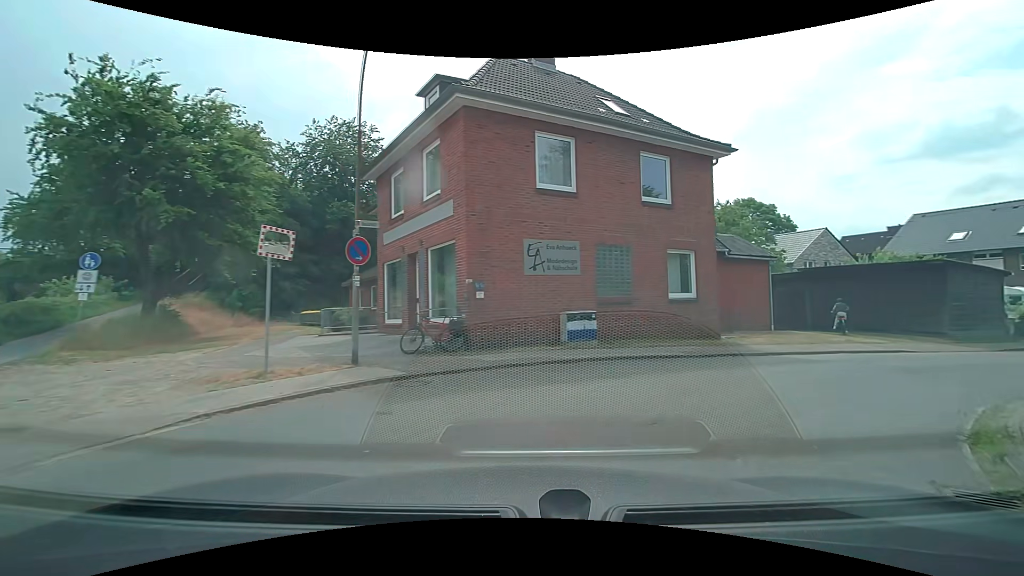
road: residential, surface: asphalt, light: Day
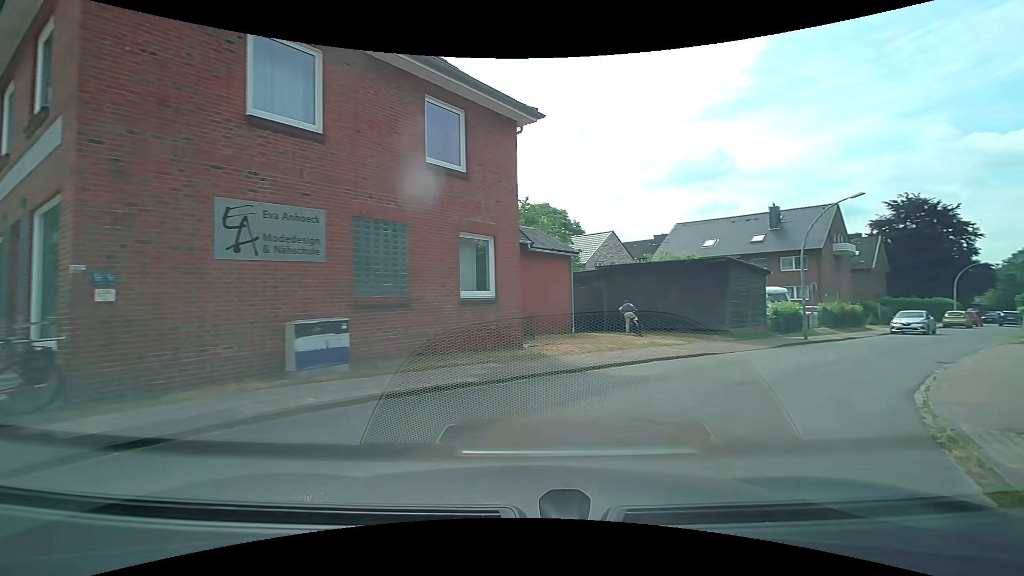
(+1.0, +5.0) m; +22°
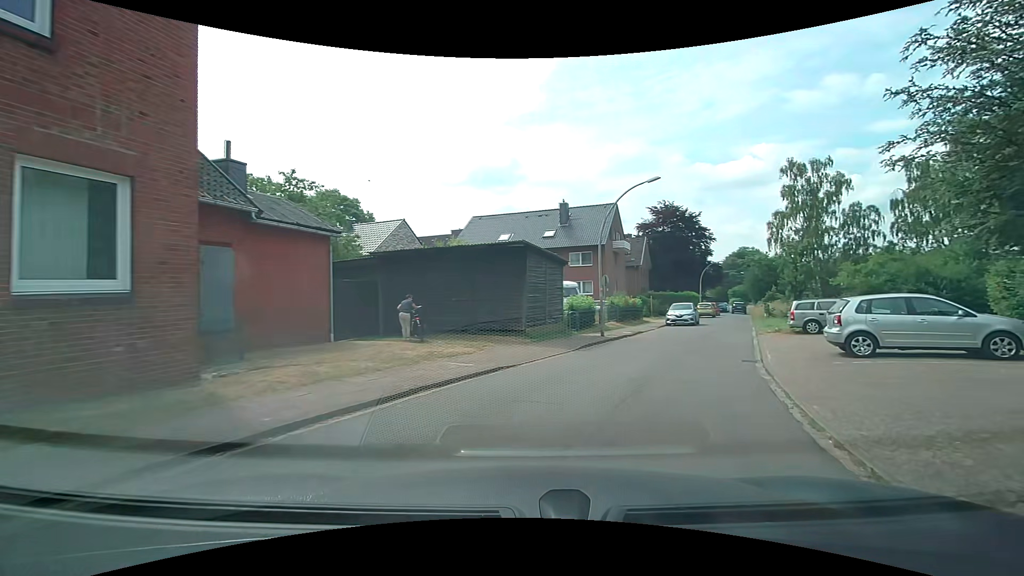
(+1.1, +5.3) m; +23°
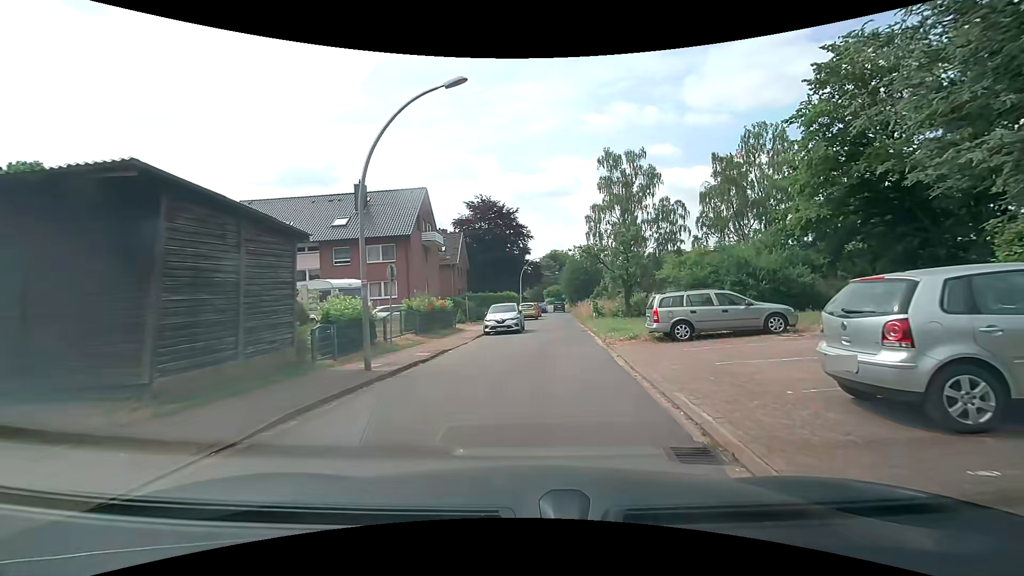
(+1.9, +9.4) m; +21°
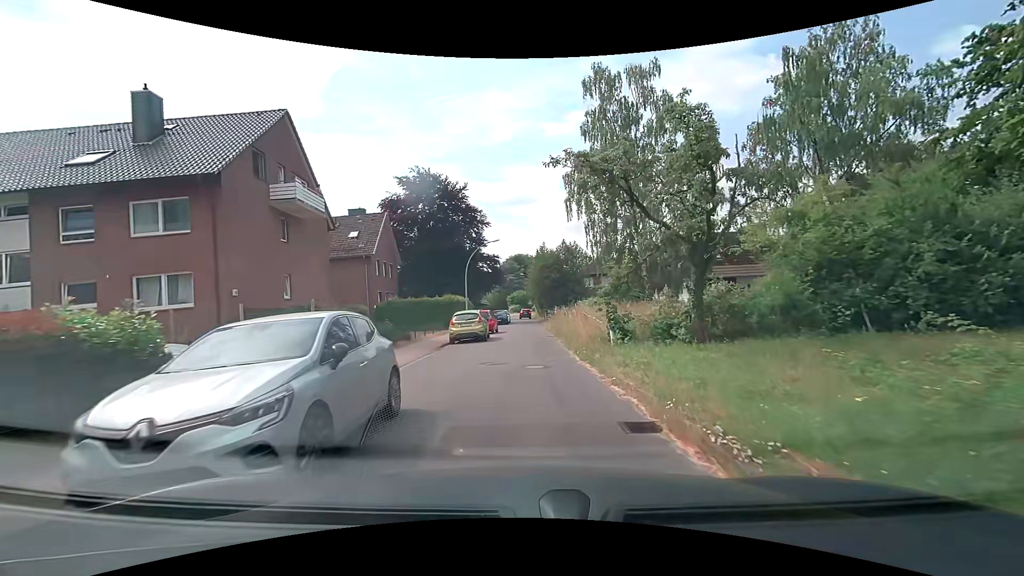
(+0.9, +19.5) m; +4°
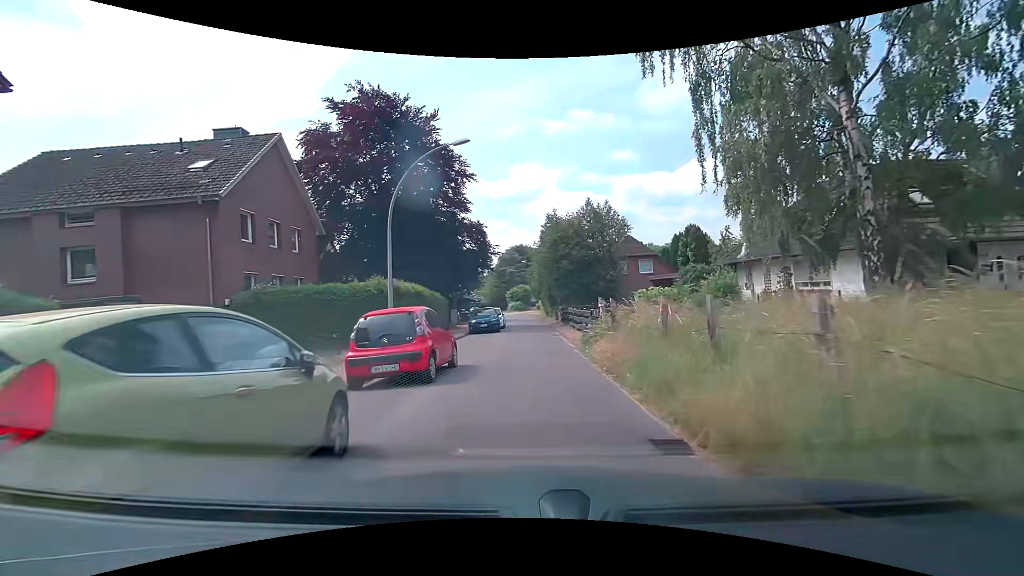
(-0.3, +20.6) m; -1°
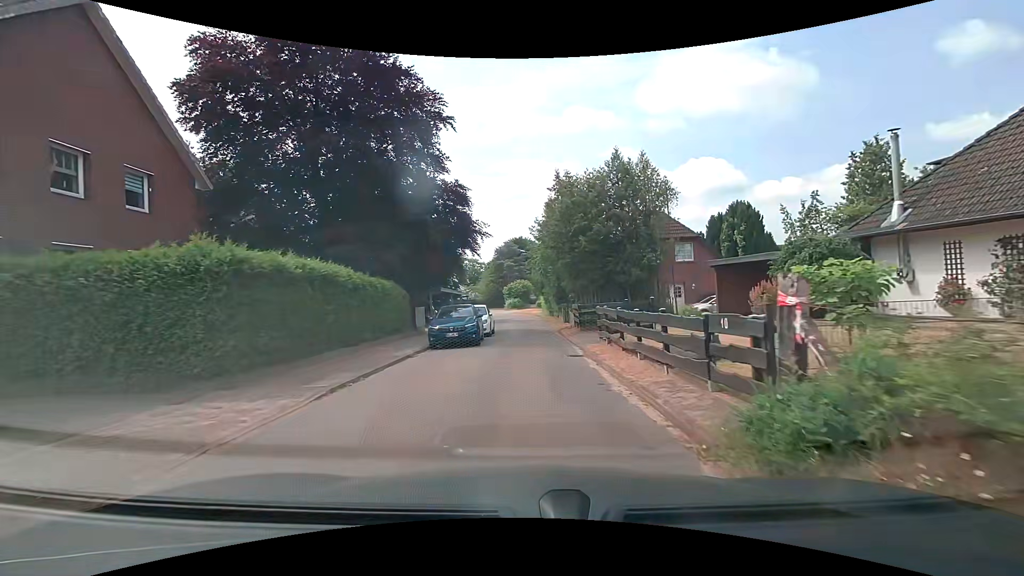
(0.0, +11.4) m; 0°
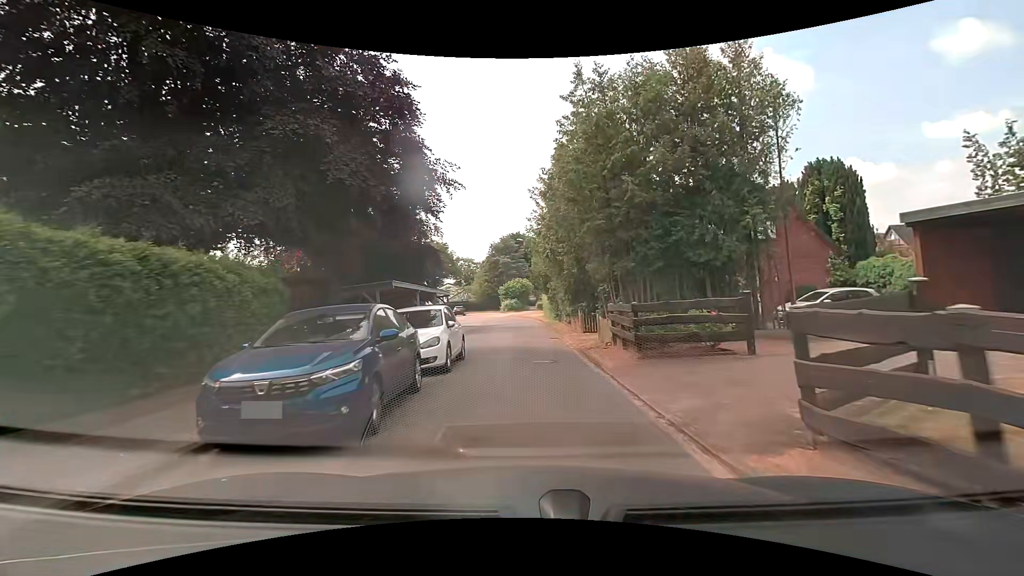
(0.0, +11.9) m; 0°
